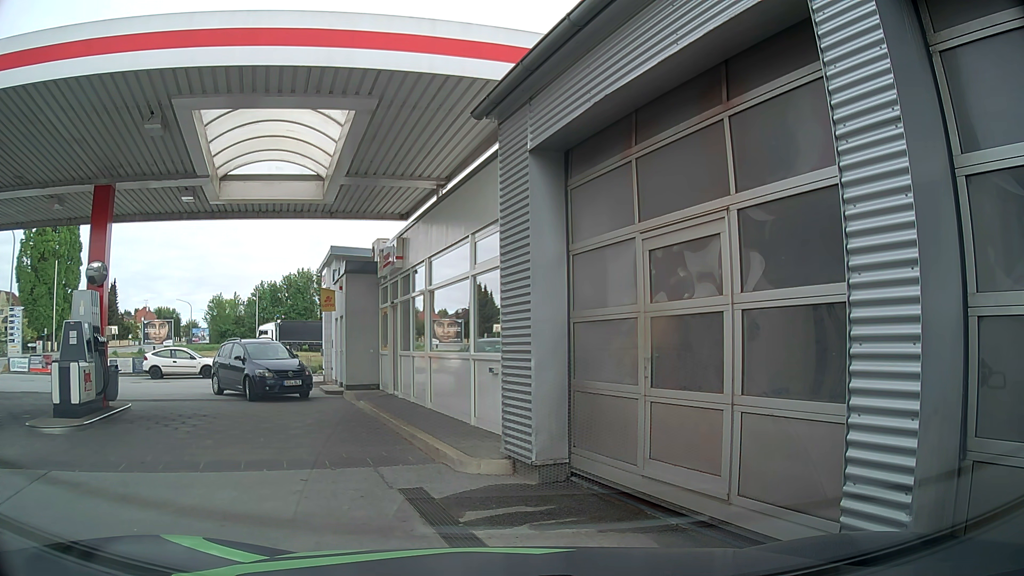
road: service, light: Day
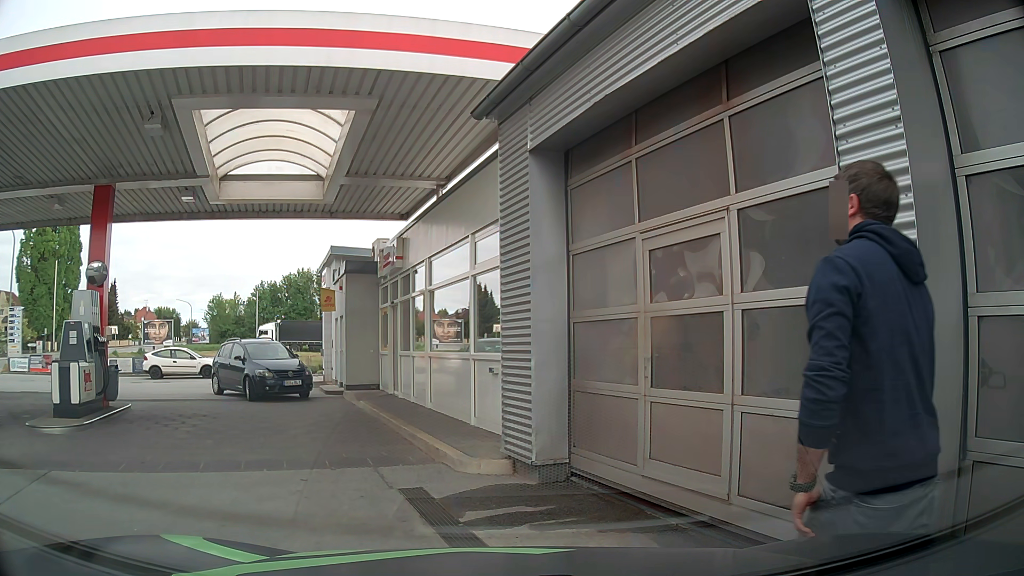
(0.0, 0.0) m; 0°
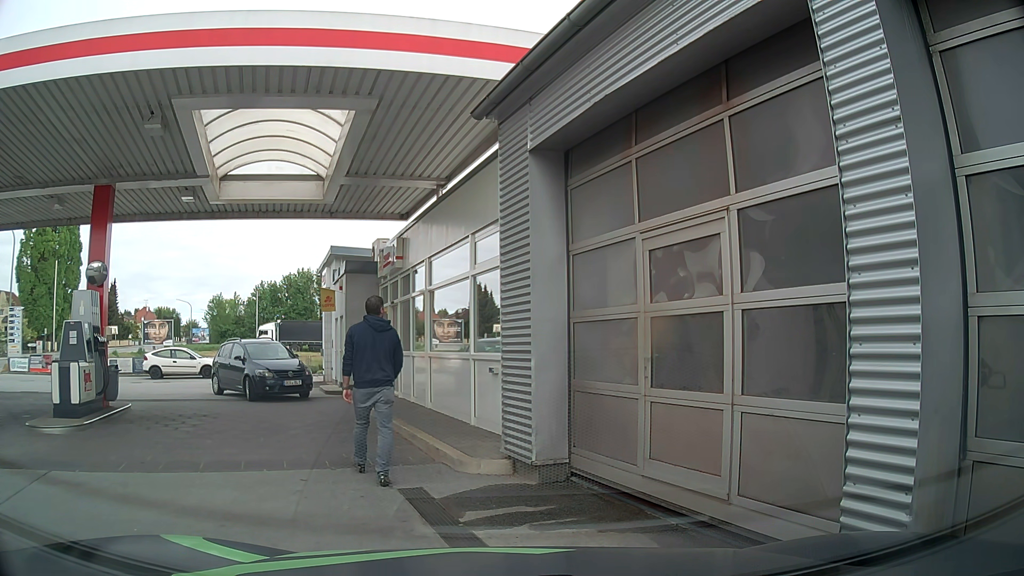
(0.0, 0.0) m; 0°
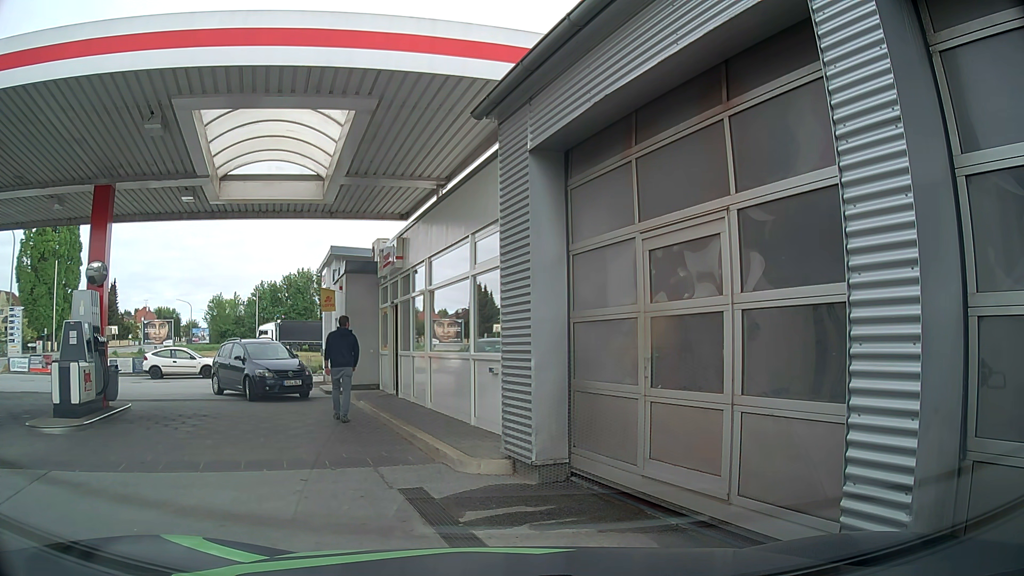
(0.0, 0.0) m; 0°
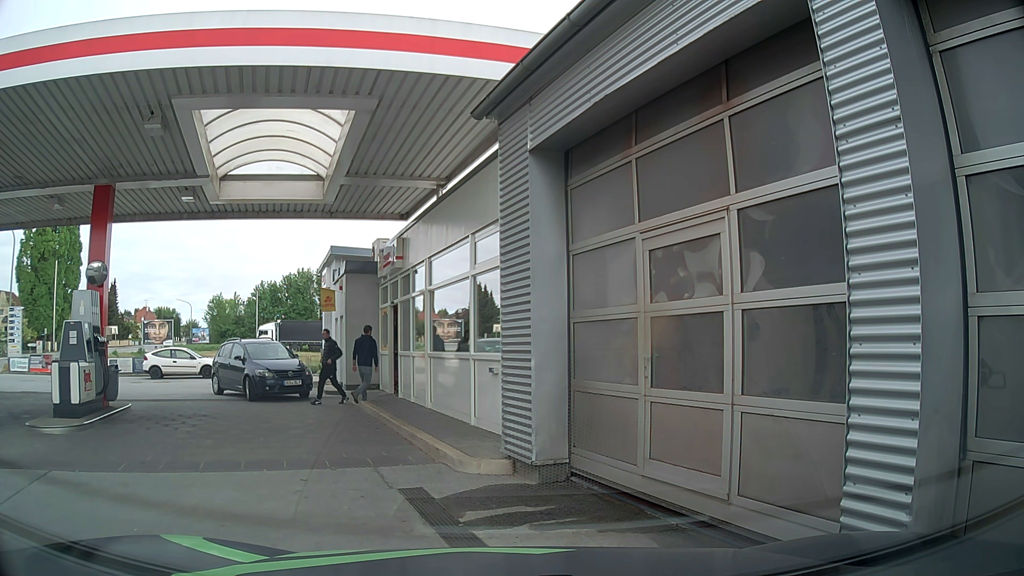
(0.0, 0.0) m; 0°
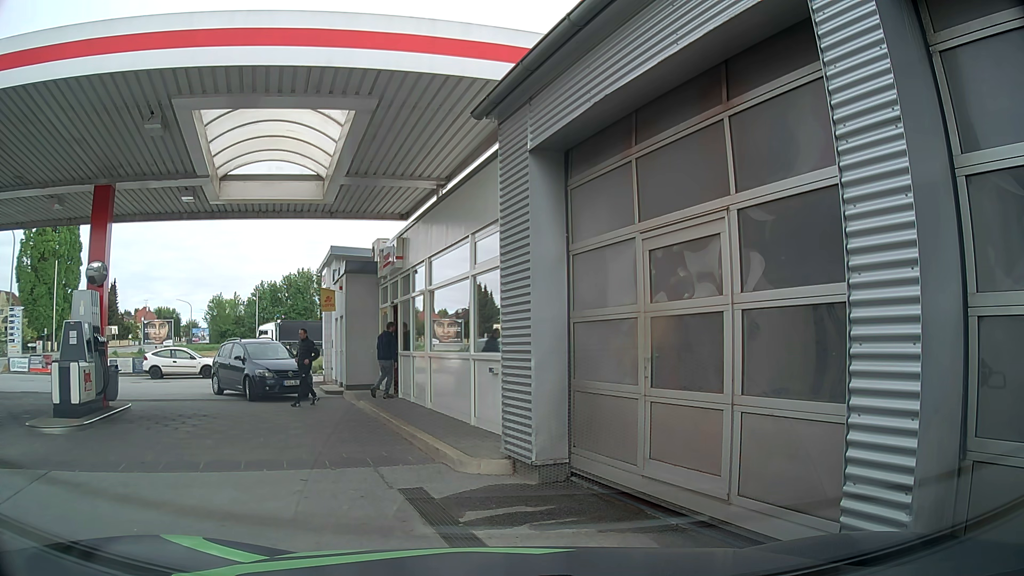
(0.0, 0.0) m; 0°
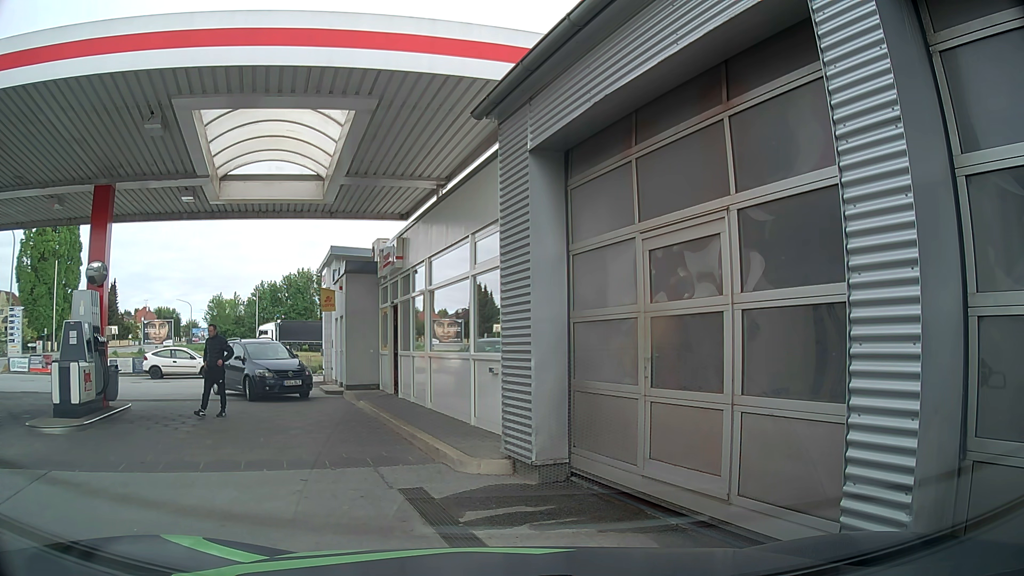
(0.0, 0.0) m; 0°
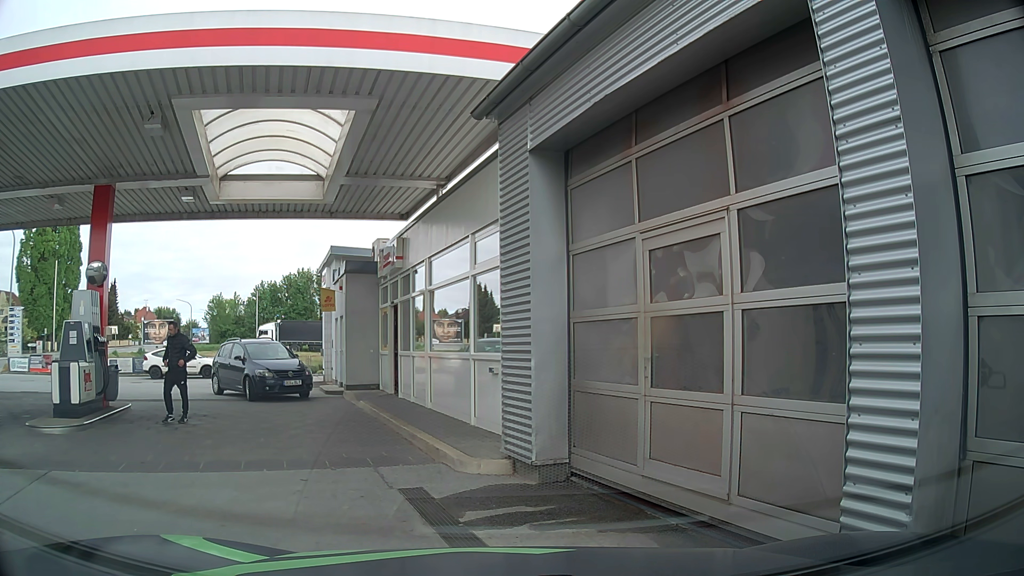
(0.0, 0.0) m; 0°
